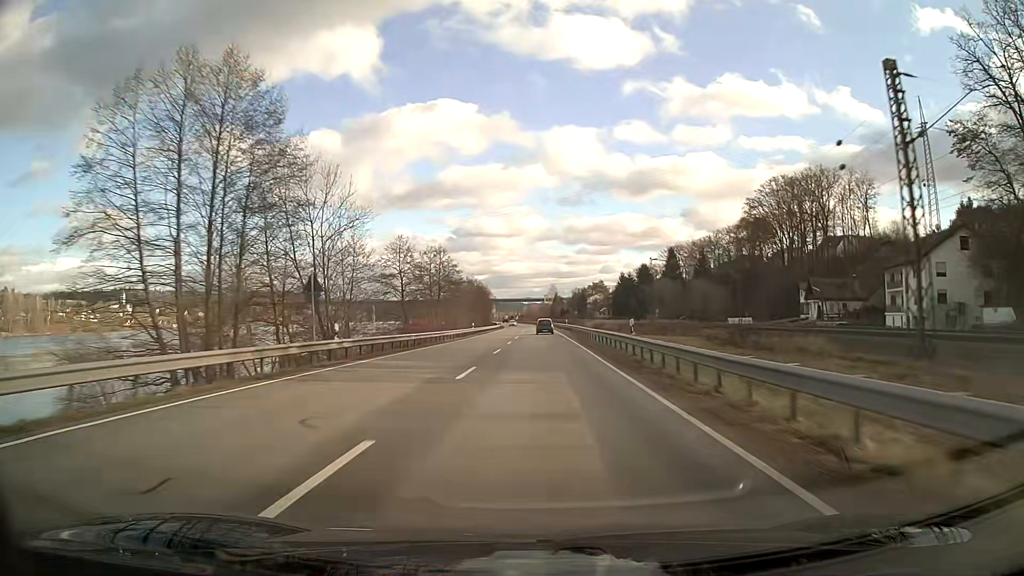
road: primary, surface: asphalt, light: Day
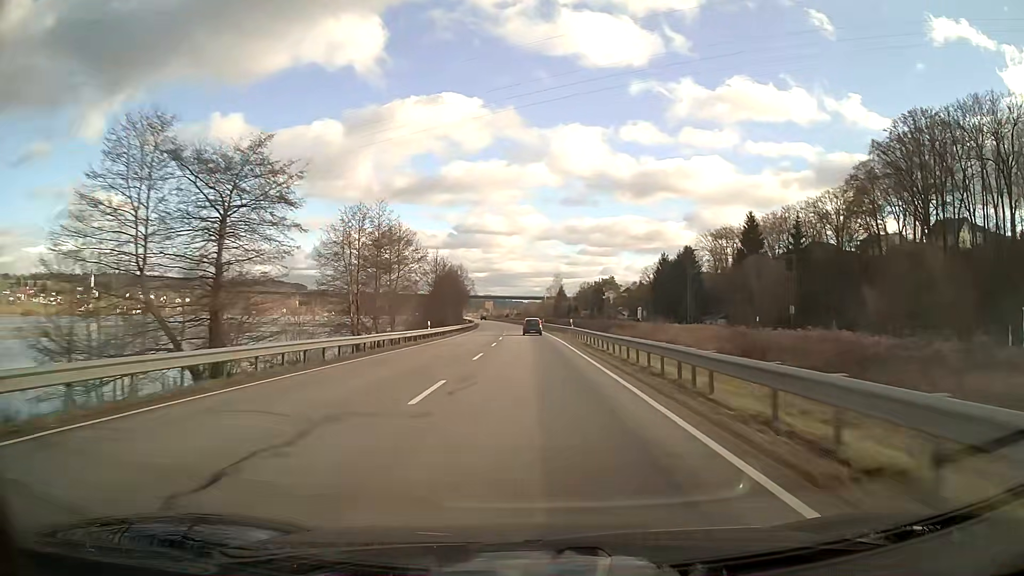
(+0.3, +76.4) m; 0°
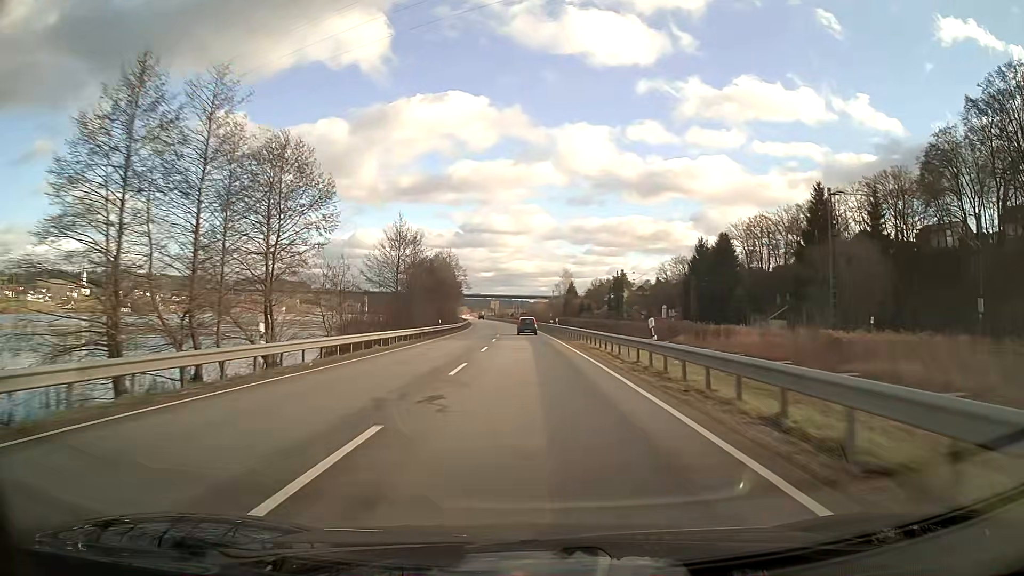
(-0.1, +30.2) m; -1°
(0, +10) (0, +20) (0, +30) (0, +40) (-1, +50) (-1, +60) (-2, +70) (-2, +80) (-3, +90) (-3, +100) m
